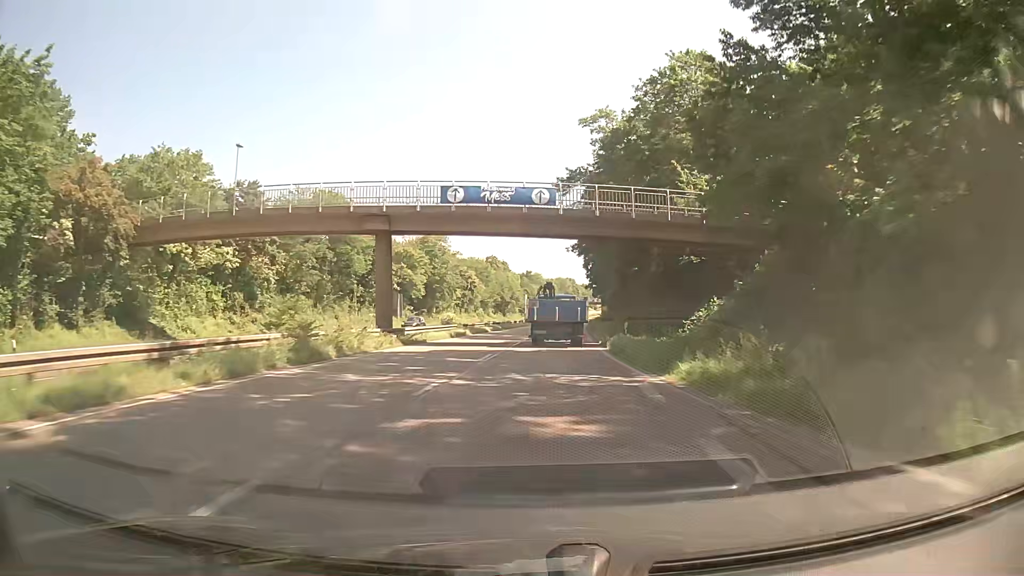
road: trunk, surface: asphalt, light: Day
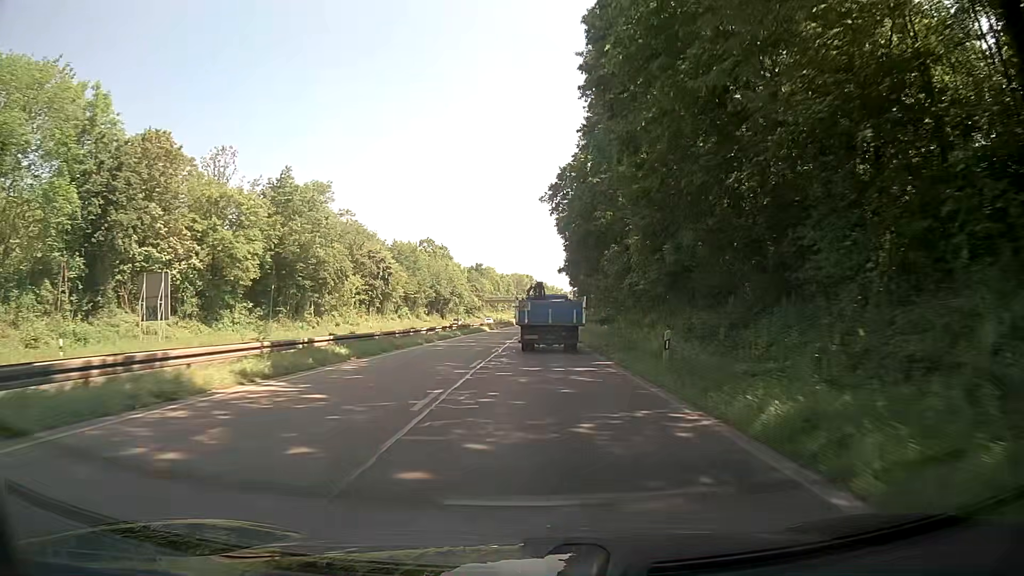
(+1.5, +45.9) m; +4°
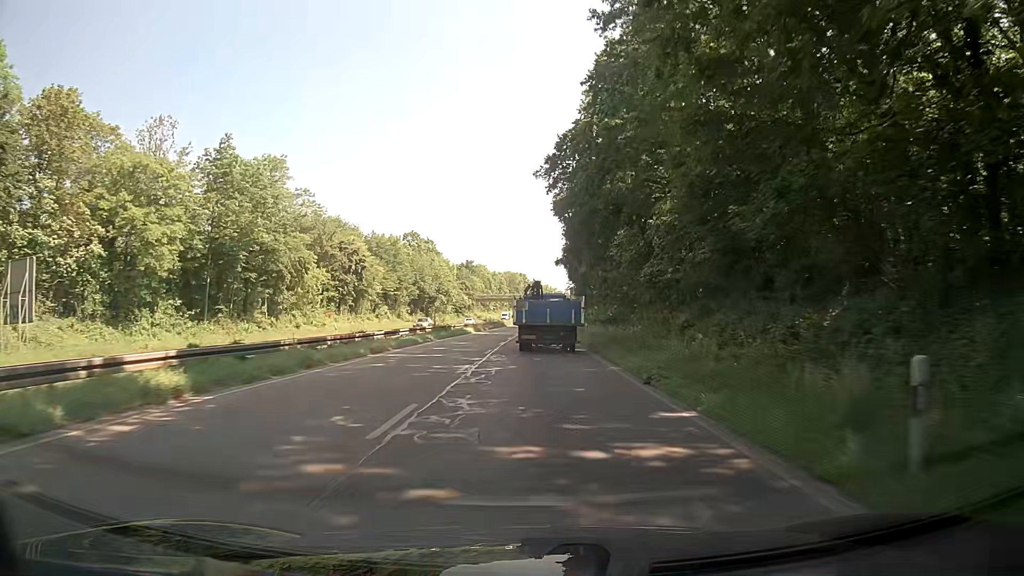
(+0.1, +11.1) m; 0°
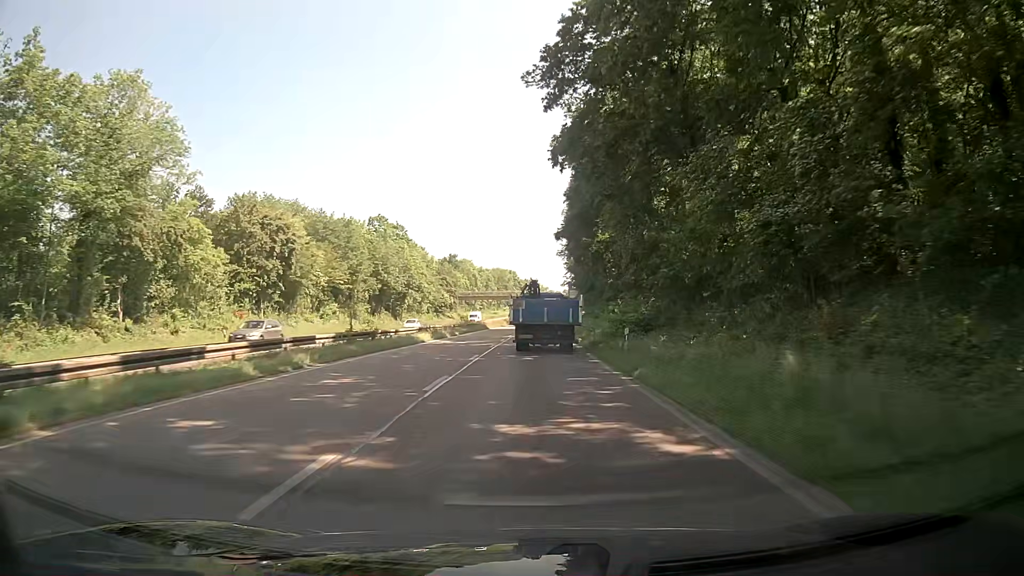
(+0.2, +21.9) m; 0°
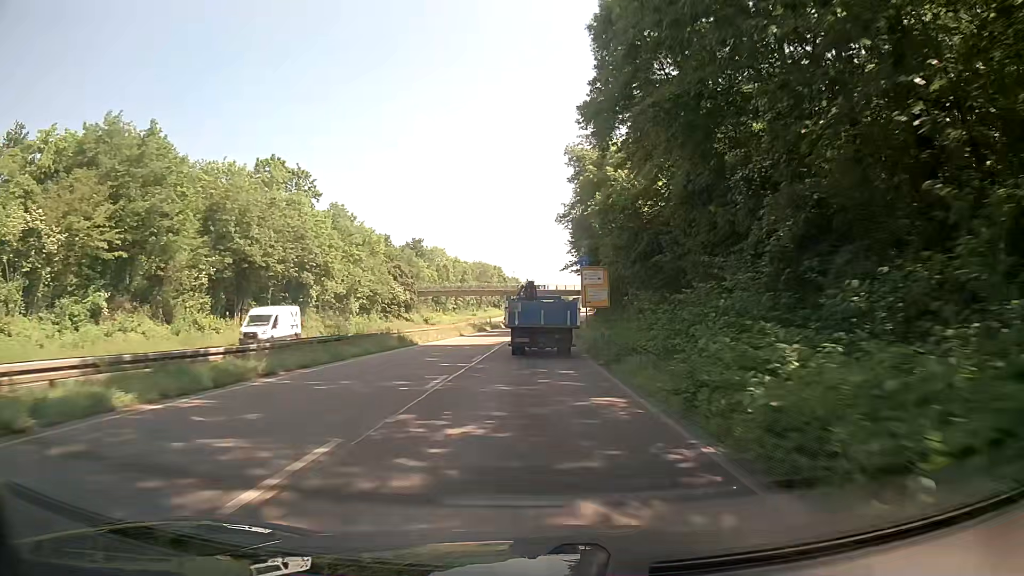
(+1.0, +43.7) m; +2°
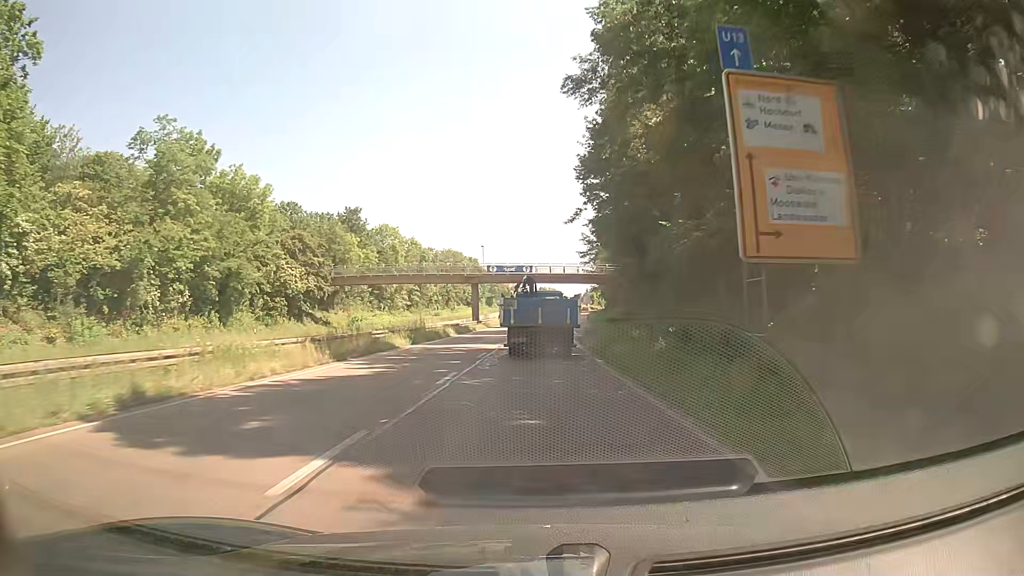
(+0.3, +44.1) m; +1°
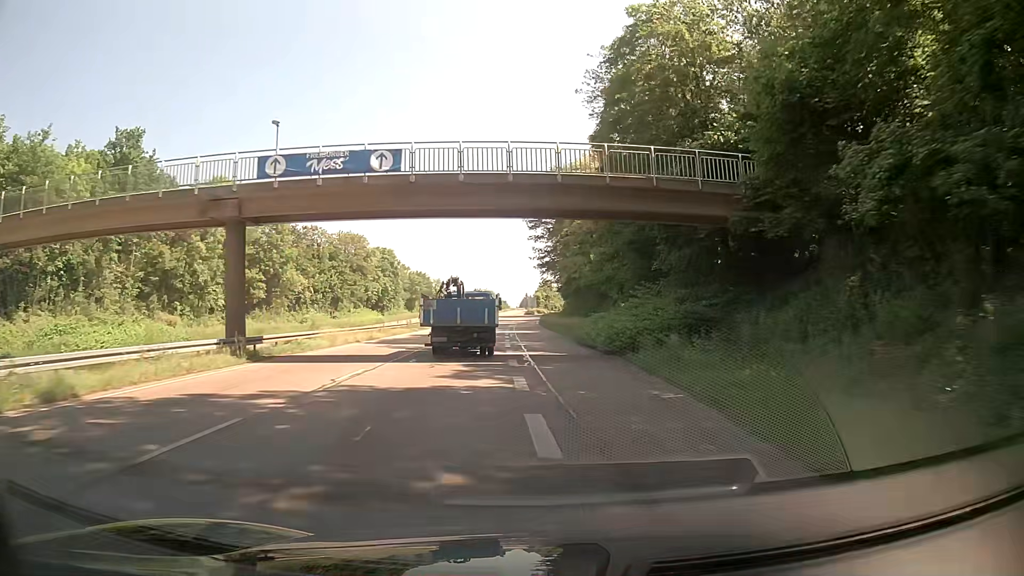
(+2.0, +52.7) m; +5°
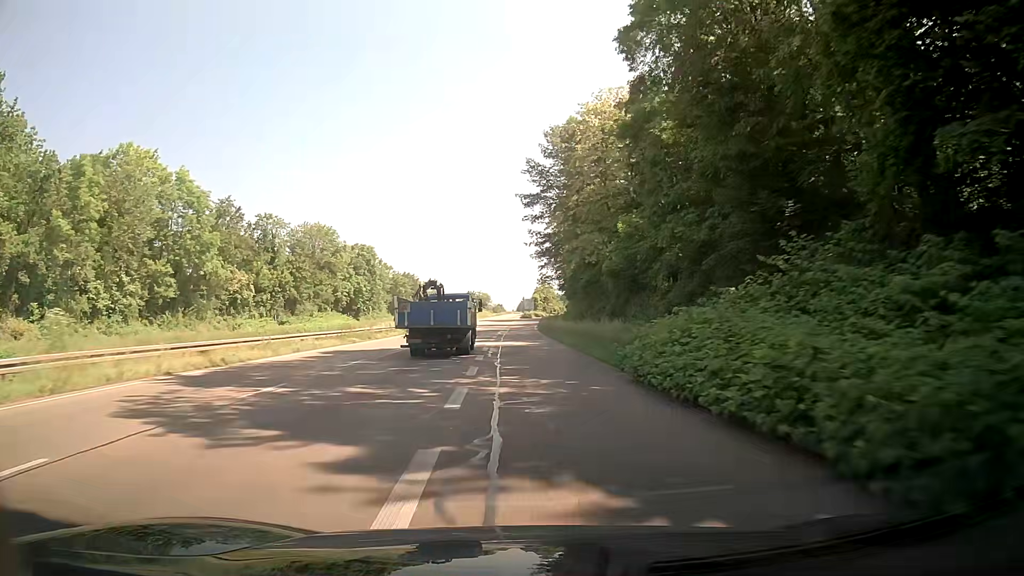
(+0.1, +21.0) m; 0°
(0, +10) (0, +20) (0, +30) (0, +40) (0, +50) (-1, +60) (-1, +70) (-1, +80) (0, +90) (0, +100) m
